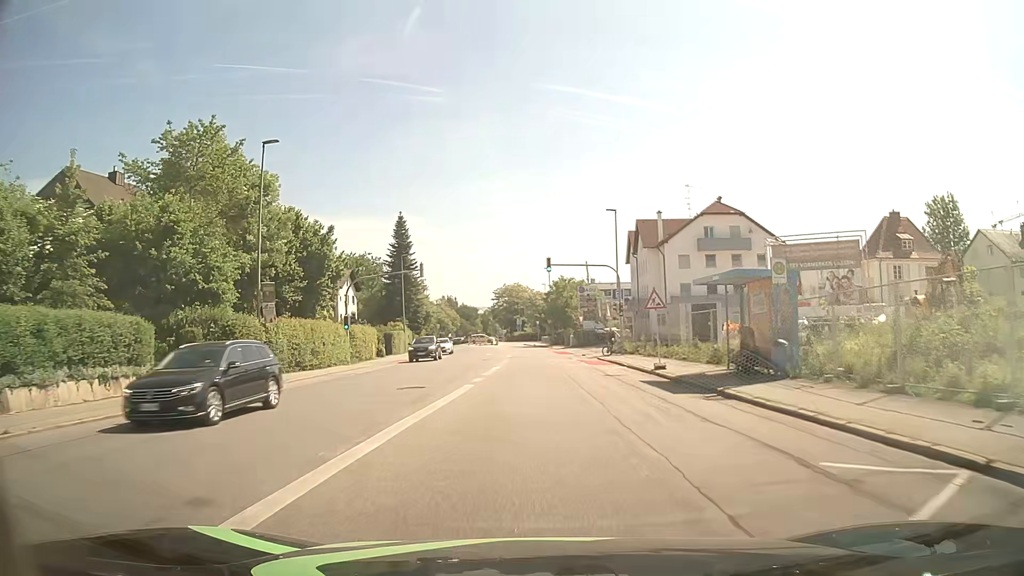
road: tertiary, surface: asphalt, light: Day
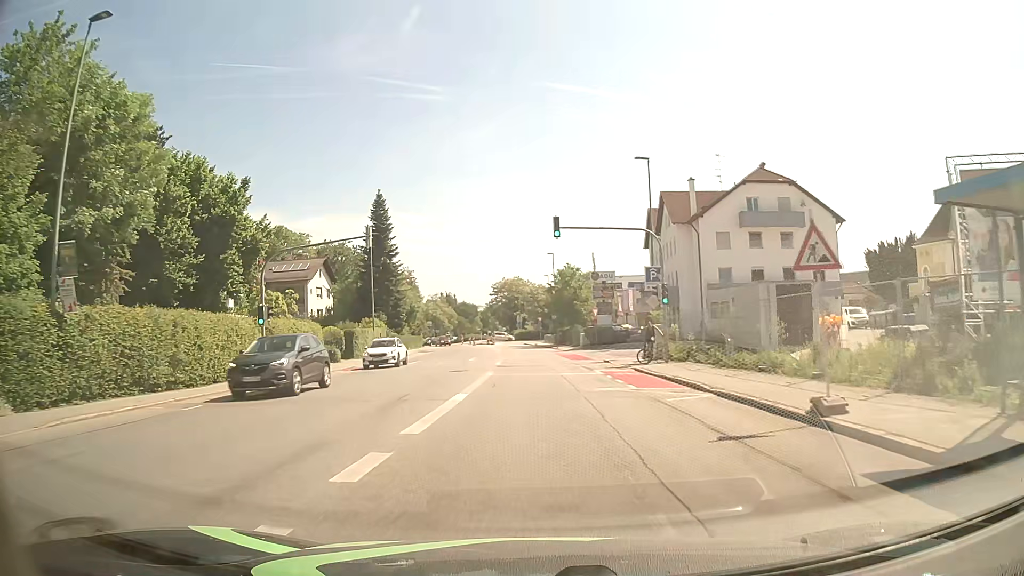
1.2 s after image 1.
(0.0, +14.0) m; 0°
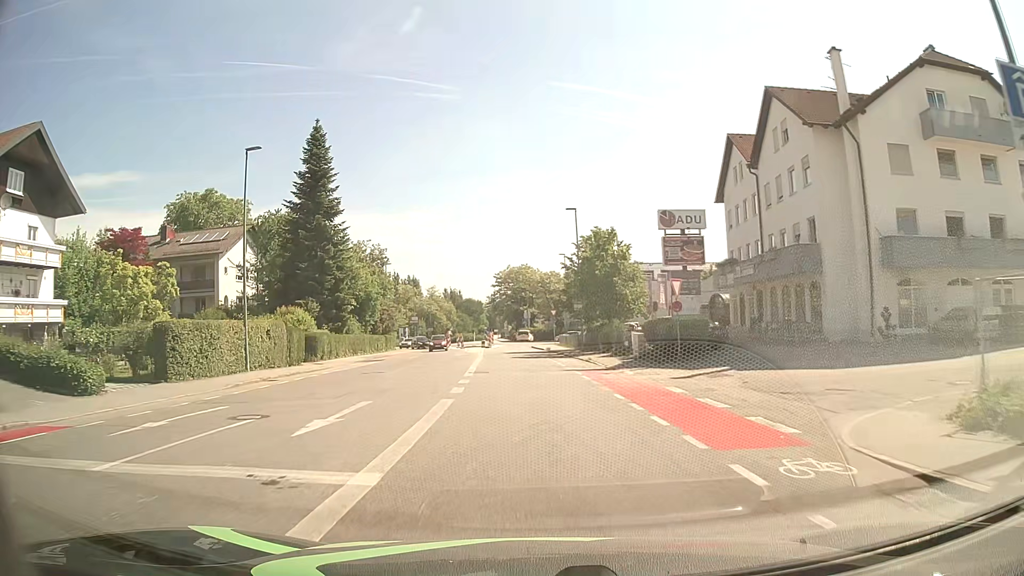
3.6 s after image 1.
(-0.1, +27.1) m; -1°
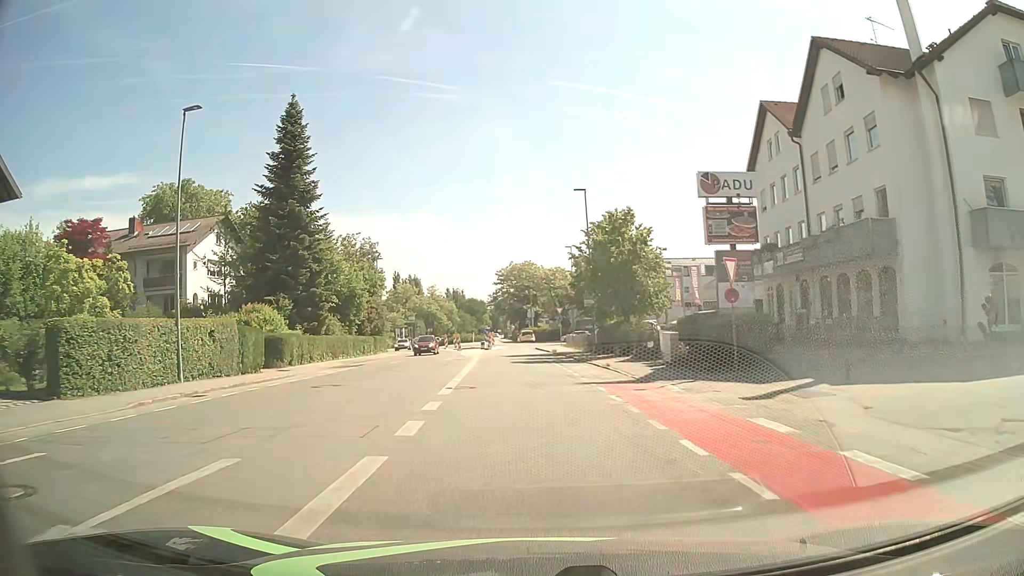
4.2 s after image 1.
(0.0, +6.5) m; 0°
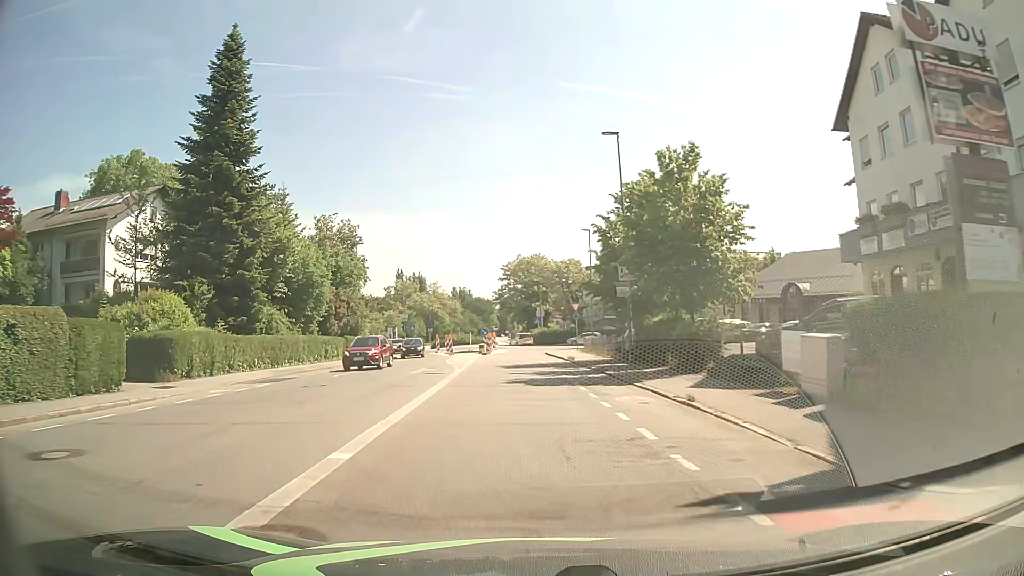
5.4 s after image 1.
(-0.2, +12.5) m; -2°
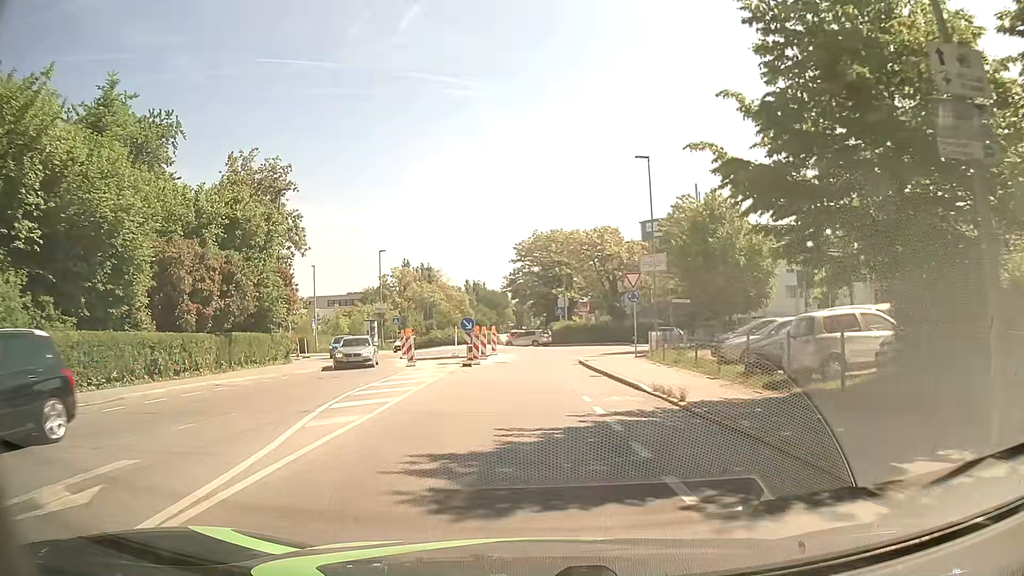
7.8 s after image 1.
(-0.1, +23.2) m; -1°
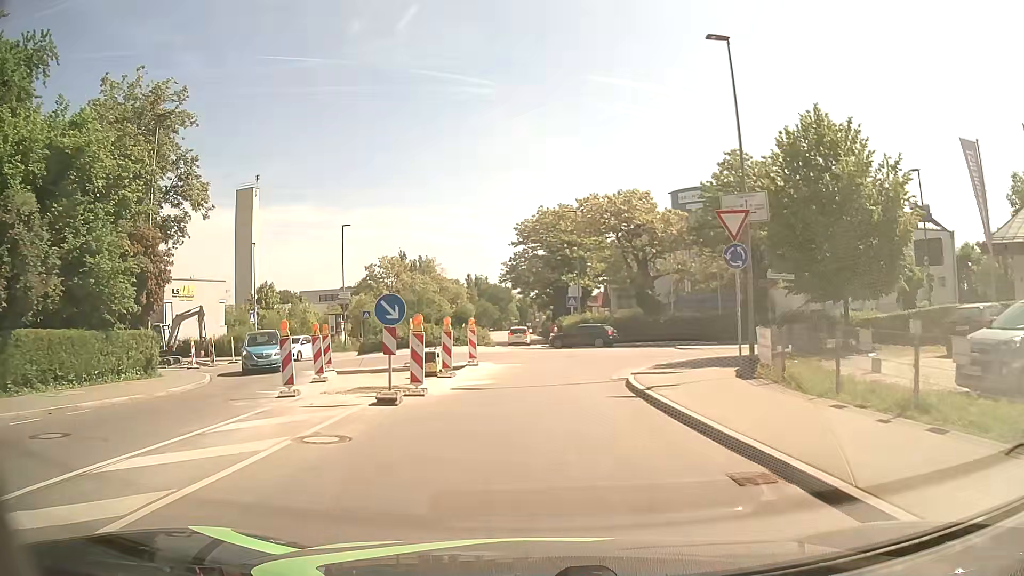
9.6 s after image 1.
(0.0, +14.9) m; 0°
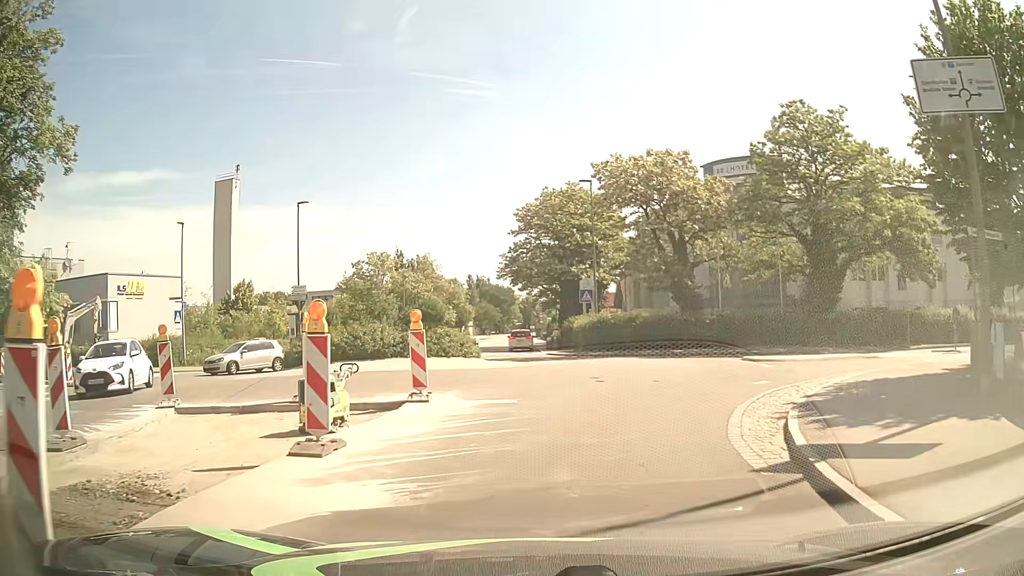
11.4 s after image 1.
(-0.1, +11.0) m; 0°
